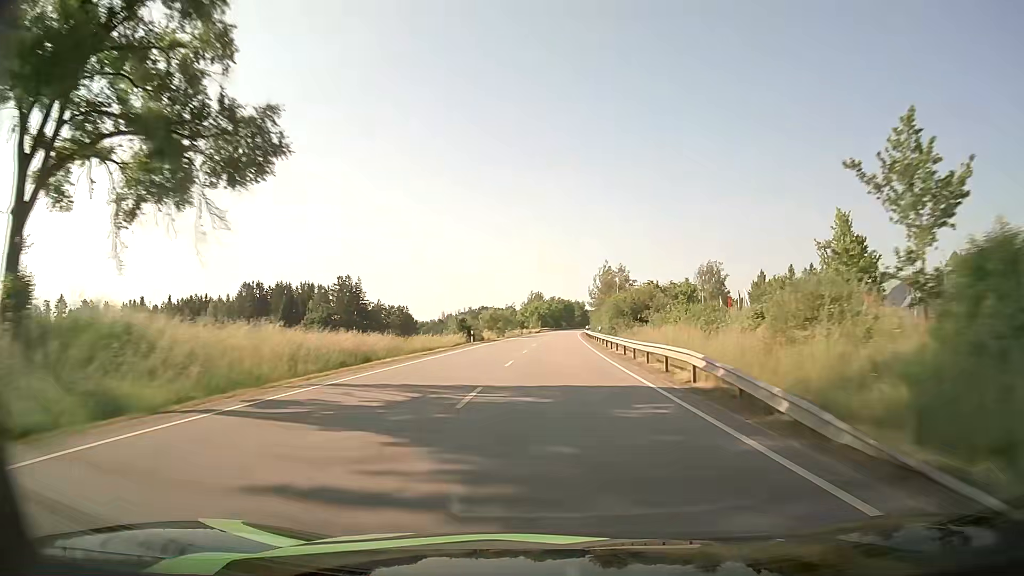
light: Day
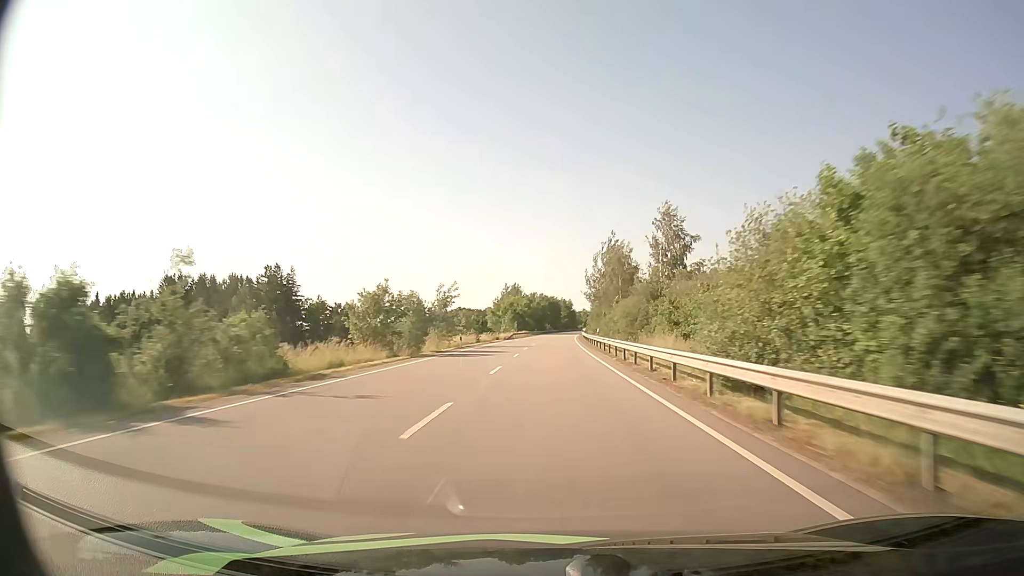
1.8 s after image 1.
(+0.7, +51.0) m; +2°
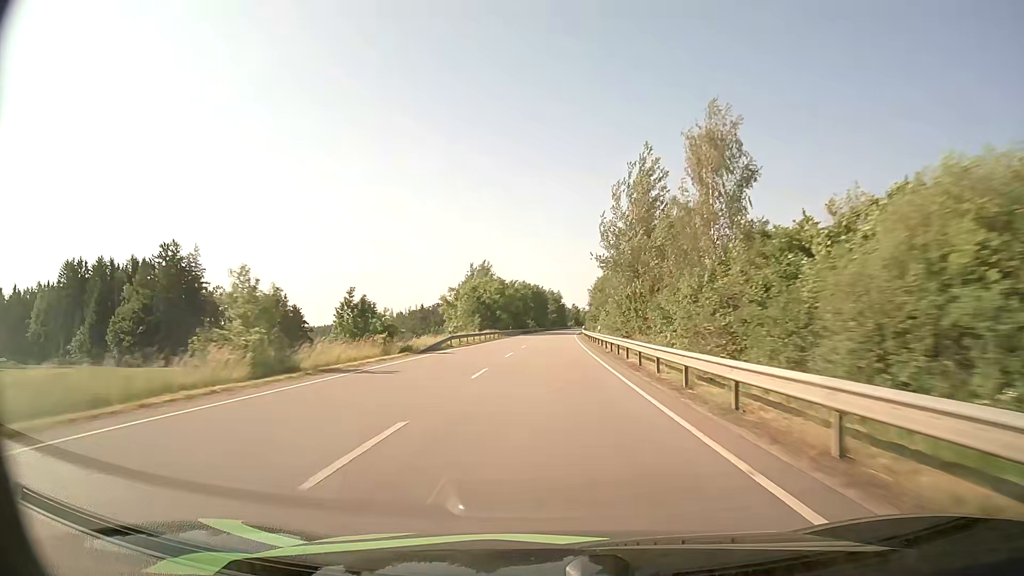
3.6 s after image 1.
(+0.5, +50.7) m; +1°
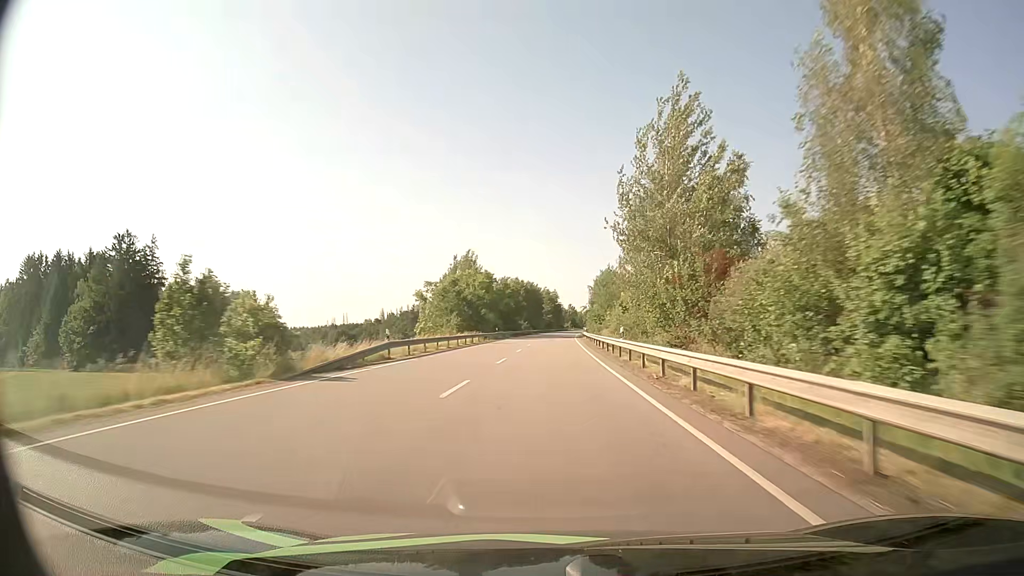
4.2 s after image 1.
(+0.1, +16.9) m; 0°
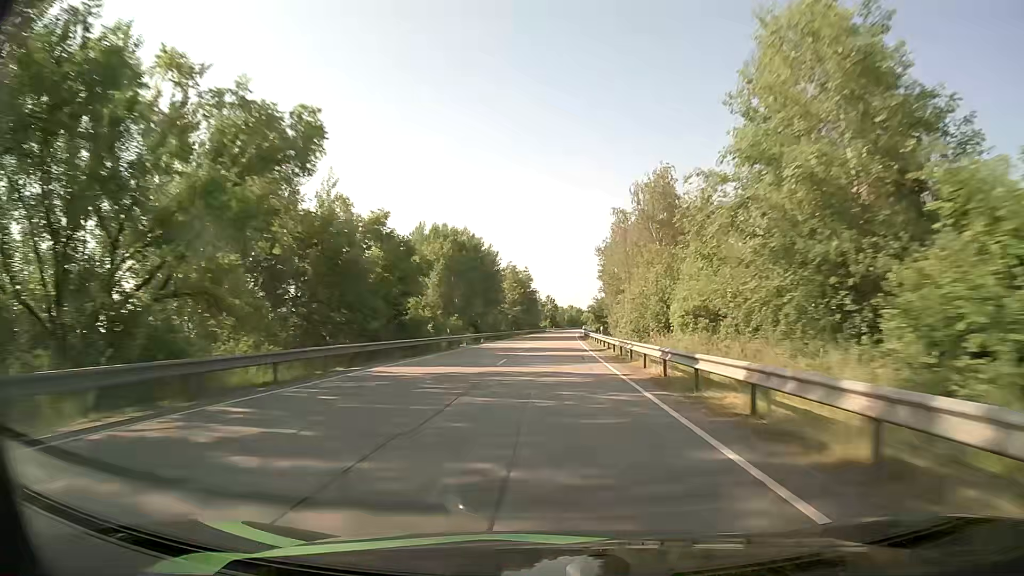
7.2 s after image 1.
(+1.4, +84.4) m; +2°
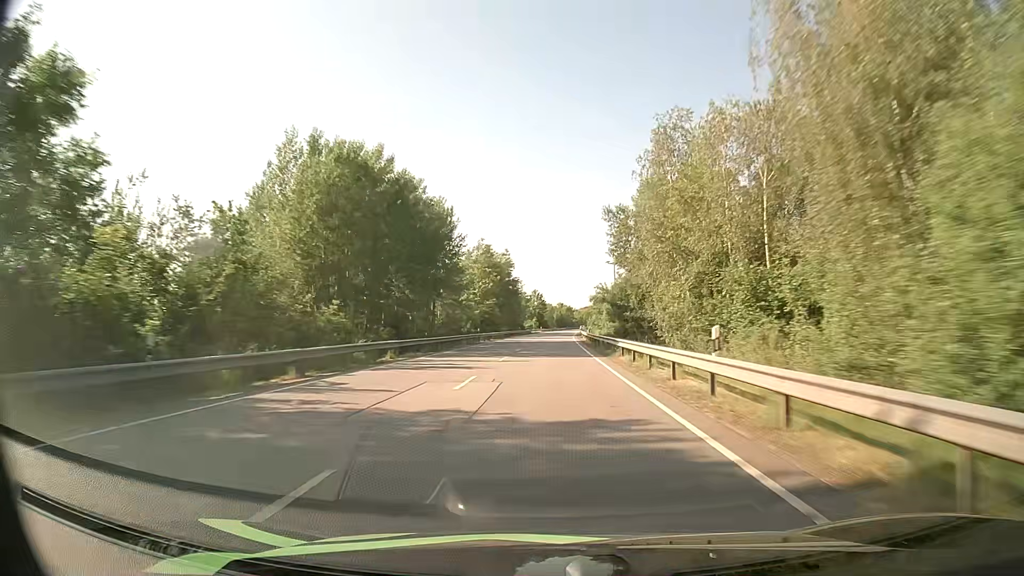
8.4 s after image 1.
(+0.4, +33.9) m; +1°
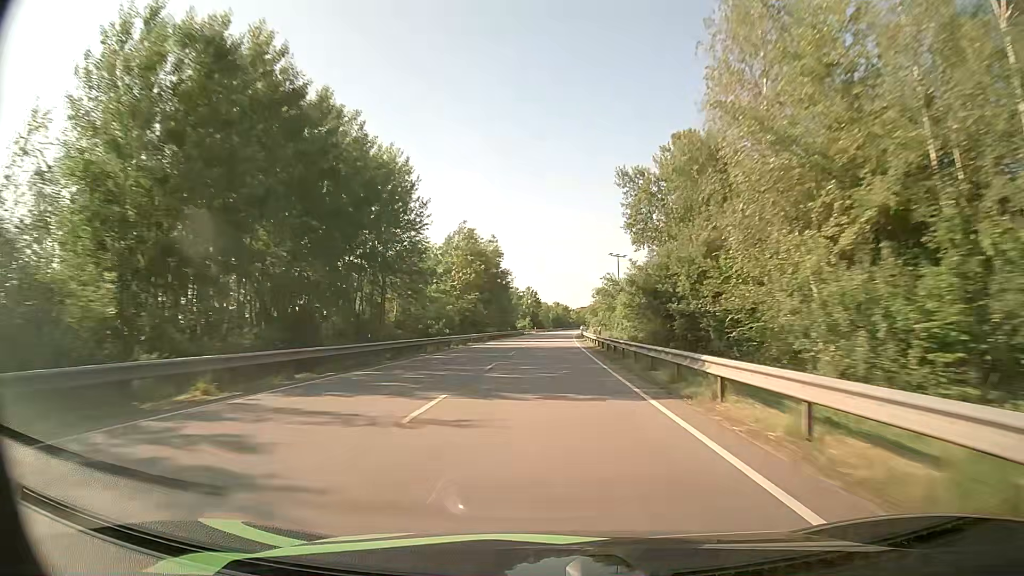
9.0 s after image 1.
(+0.1, +16.9) m; 0°
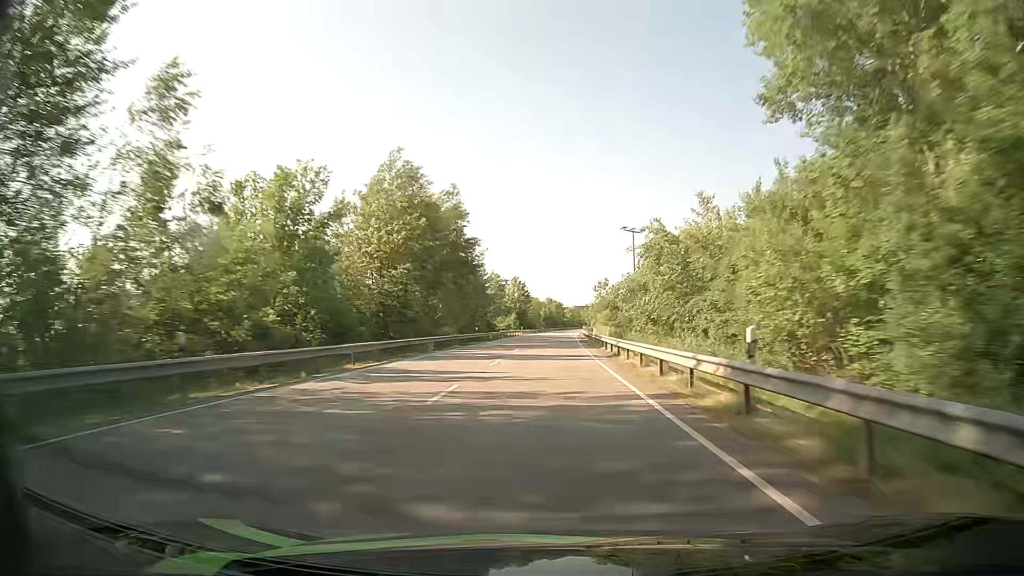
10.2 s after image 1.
(+0.2, +33.9) m; +1°
(0, +10) (0, +20) (0, +30) (0, +40) (0, +50) (+1, +60) (+1, +70) (+1, +80) (+2, +90) (+2, +100) m
